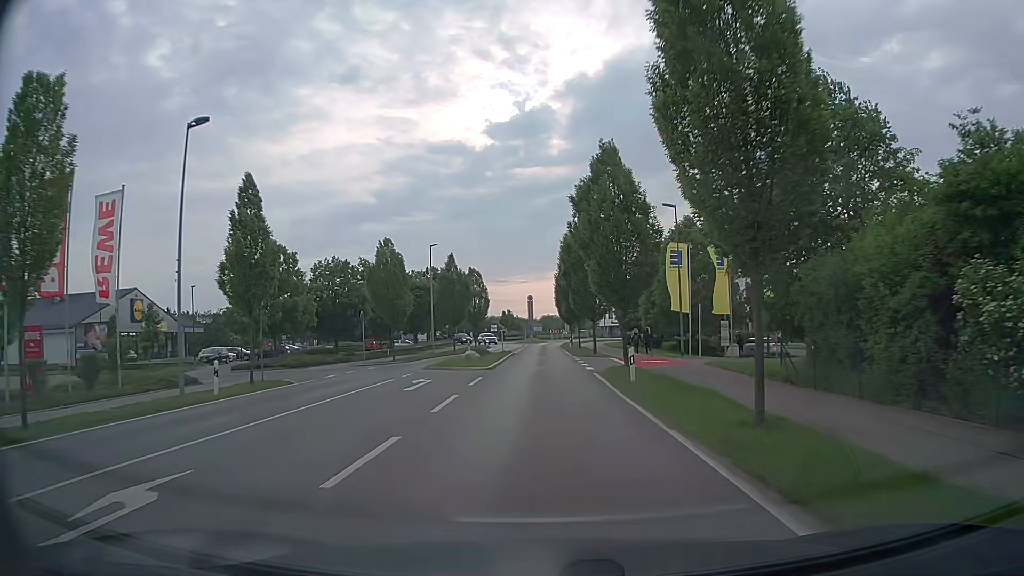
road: tertiary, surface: asphalt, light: Day
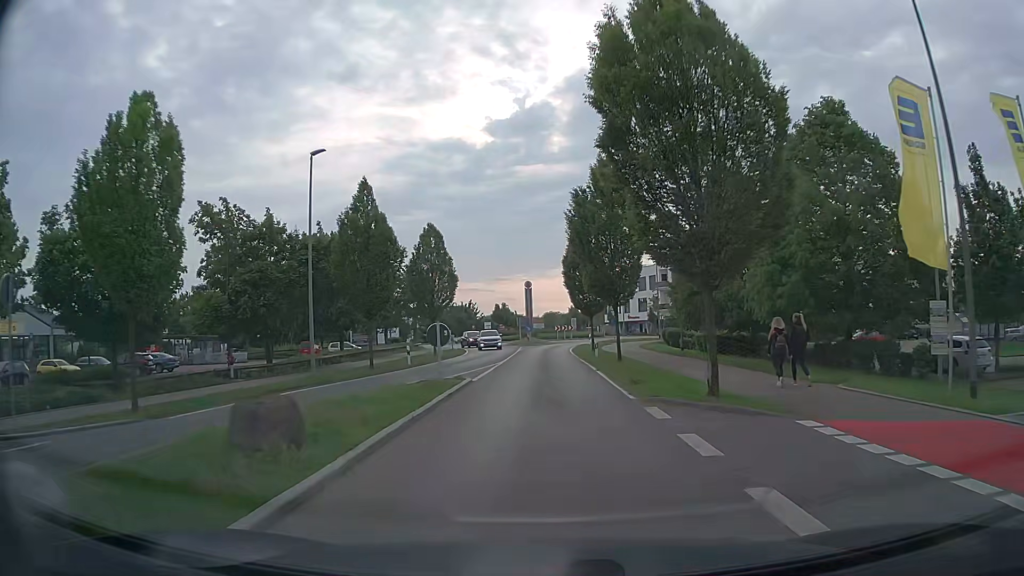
(0.0, +27.2) m; 0°
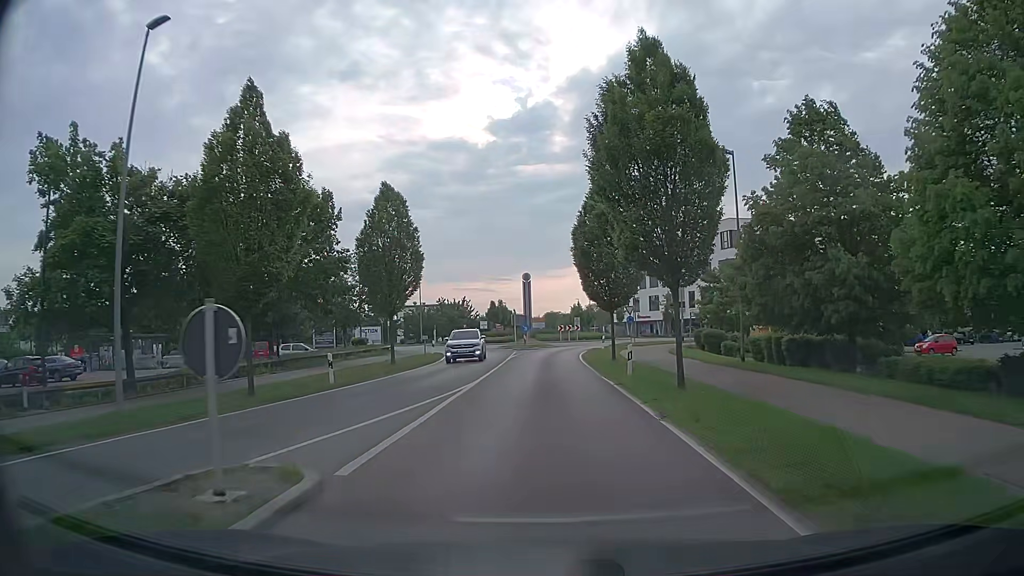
(0.0, +11.9) m; 0°
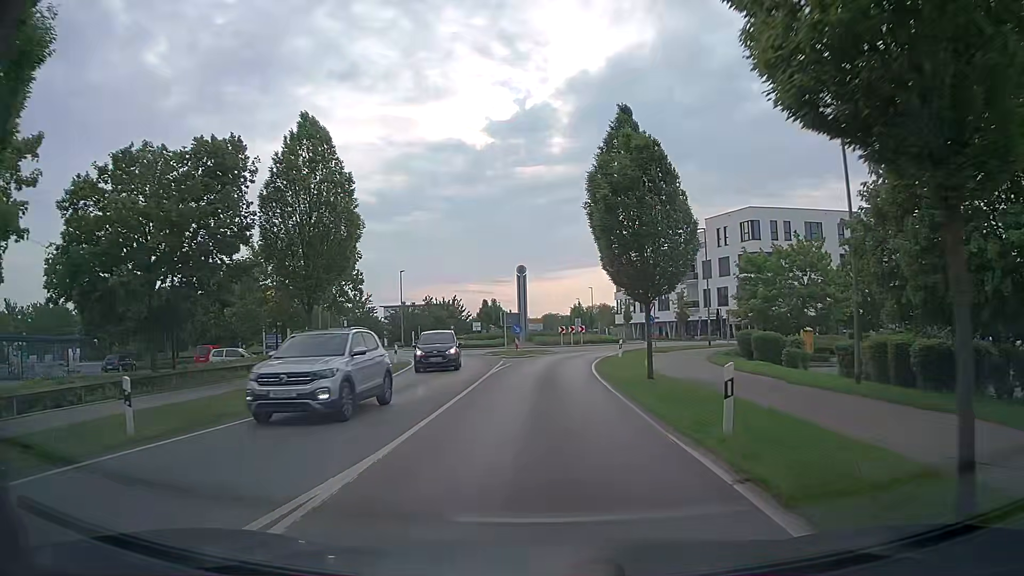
(+0.1, +10.7) m; +1°
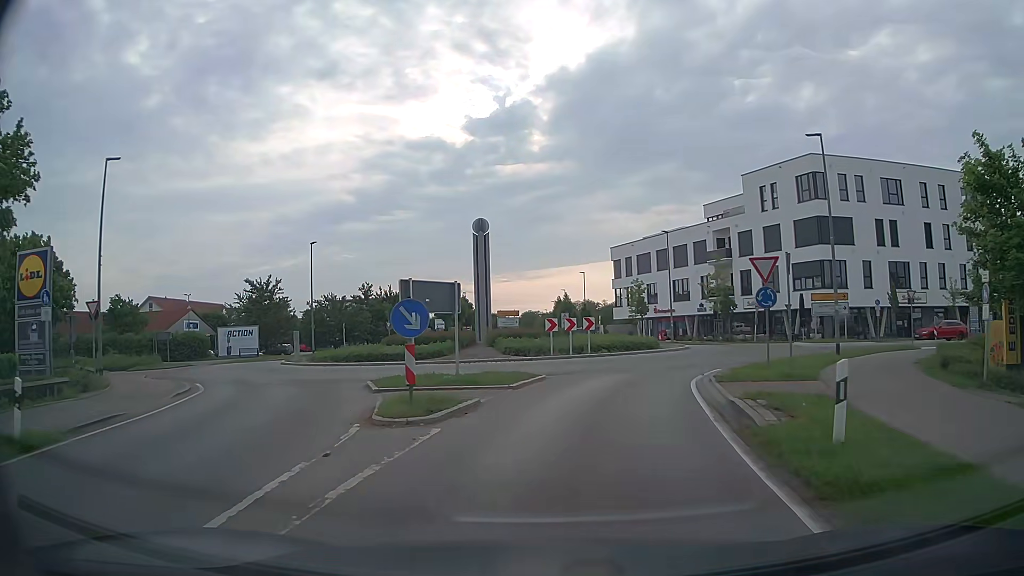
(+0.1, +25.3) m; +1°
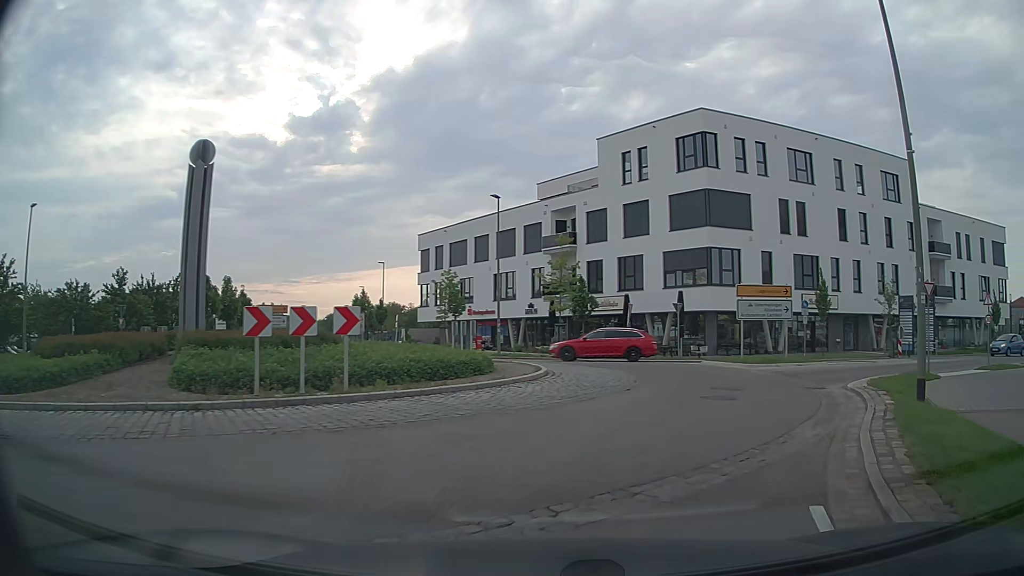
(+1.4, +15.9) m; +16°
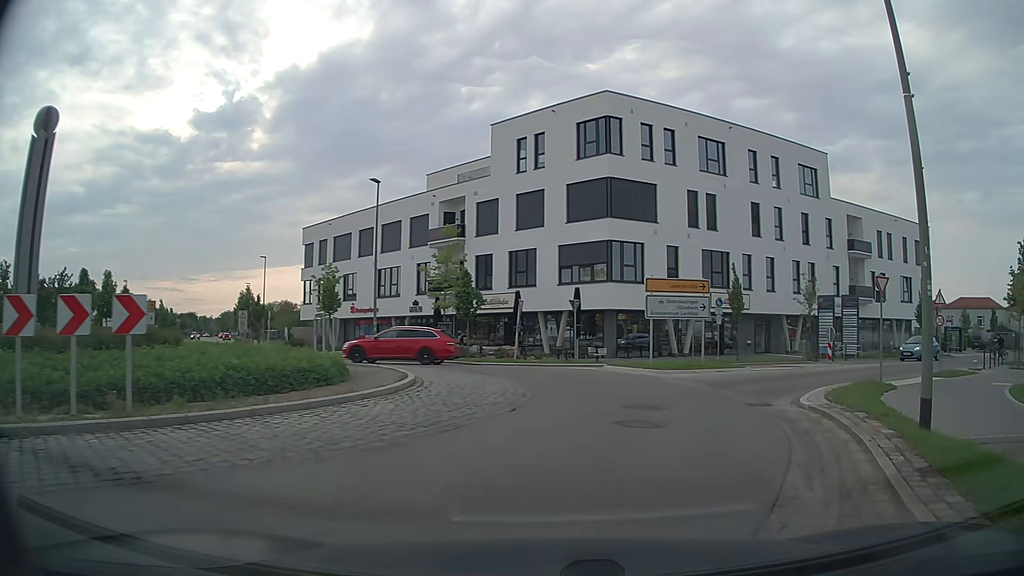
(+0.3, +3.7) m; +9°
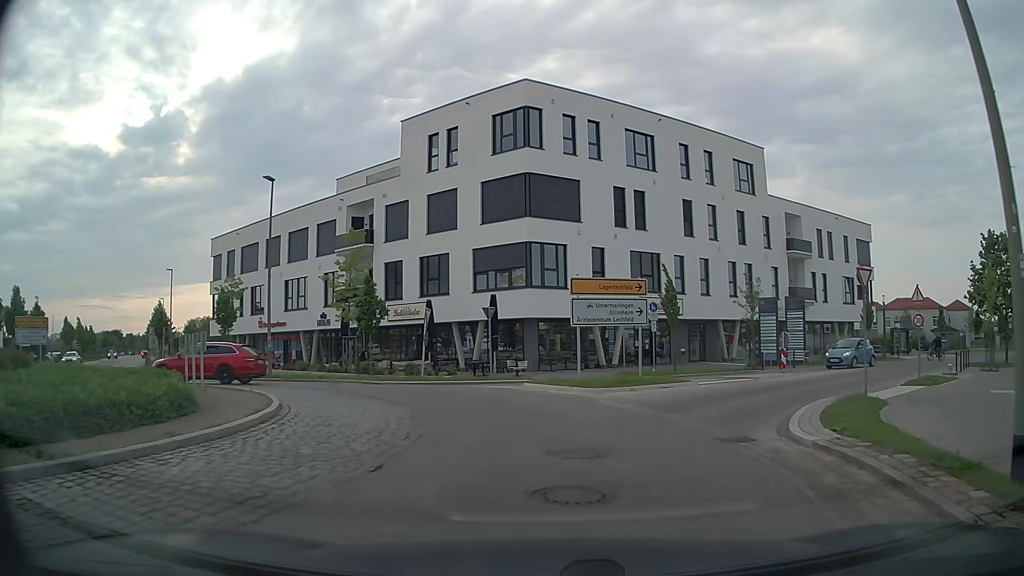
(+0.3, +3.6) m; +8°
(0, +10) (-4, +19) (-12, +24) (-22, +22) (-29, +15) (-33, +6) (-38, -2) (-46, -9) (-53, -15) (-61, -21) m
